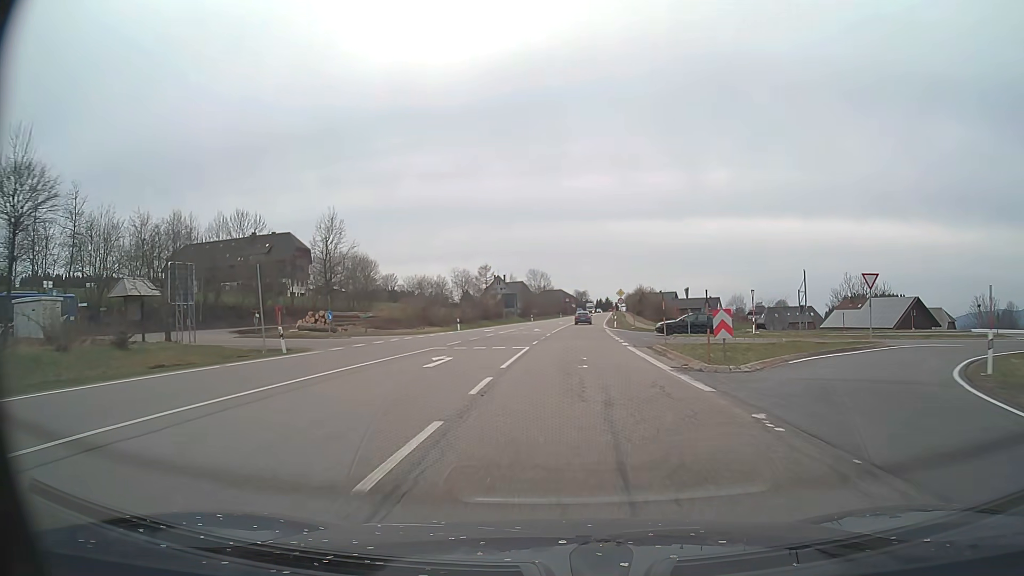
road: primary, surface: asphalt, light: Day
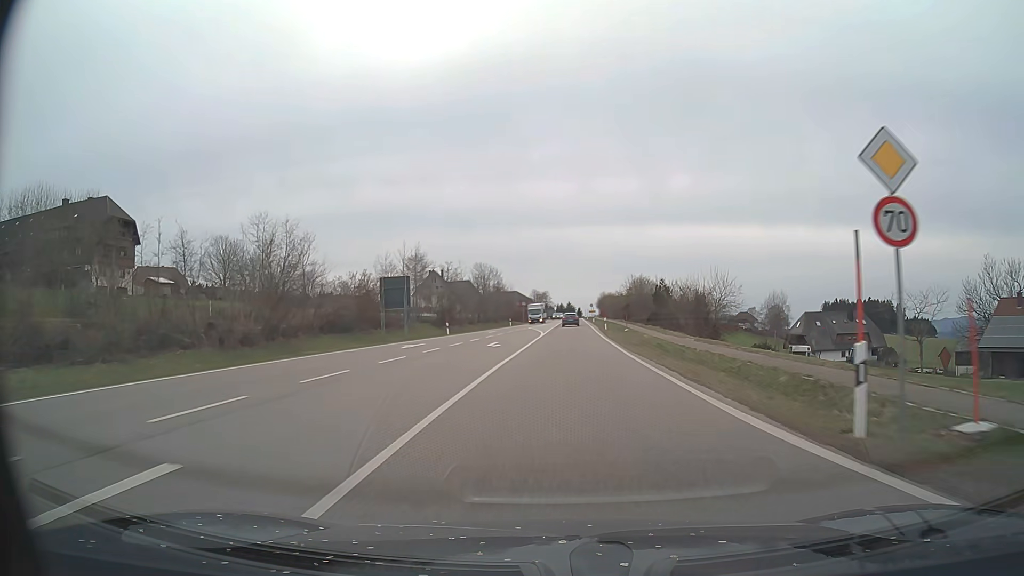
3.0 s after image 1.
(+1.5, +53.6) m; +3°
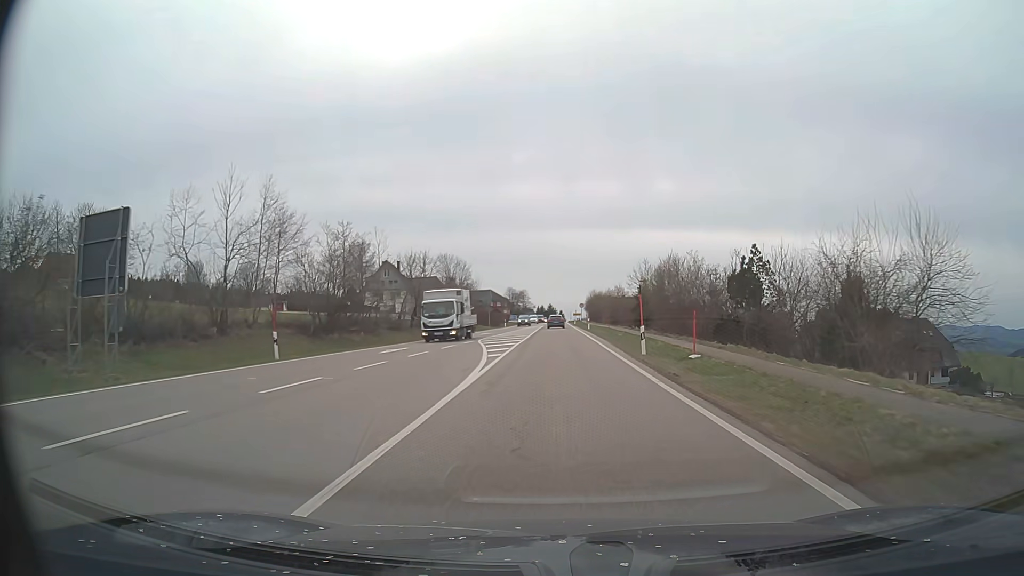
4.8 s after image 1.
(+0.6, +32.2) m; +2°
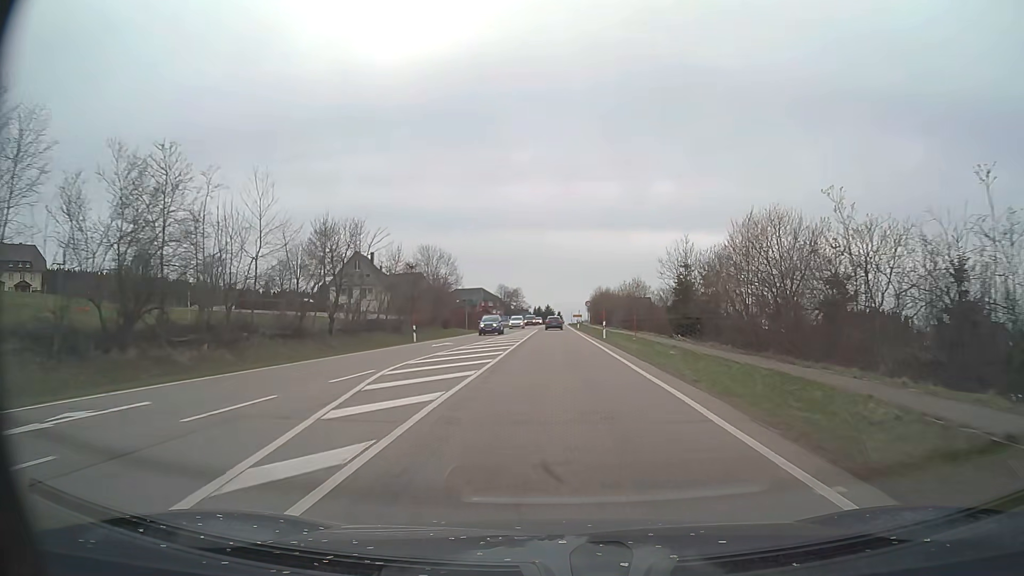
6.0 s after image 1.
(0.0, +21.4) m; 0°
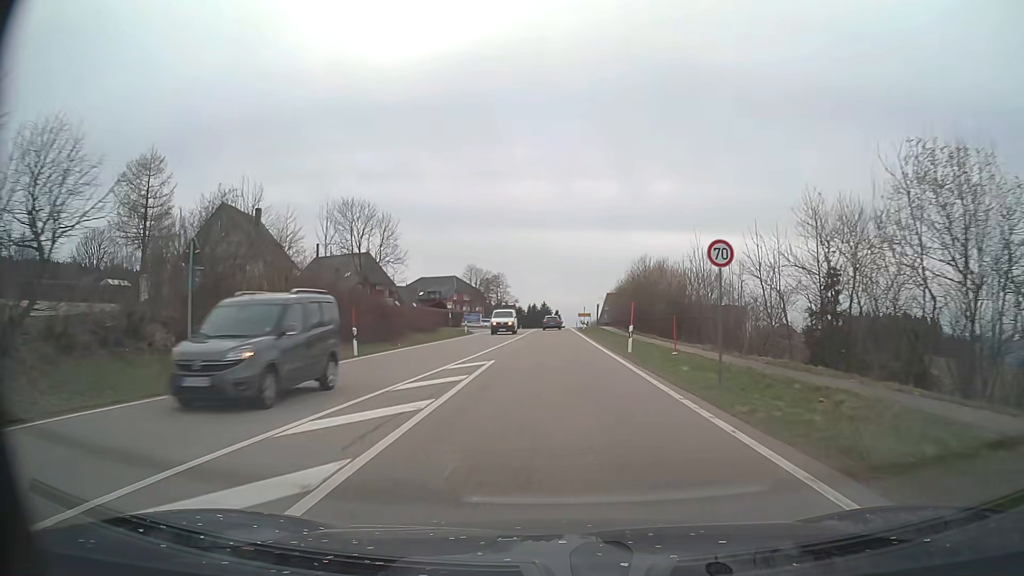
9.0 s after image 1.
(+0.2, +53.7) m; +1°
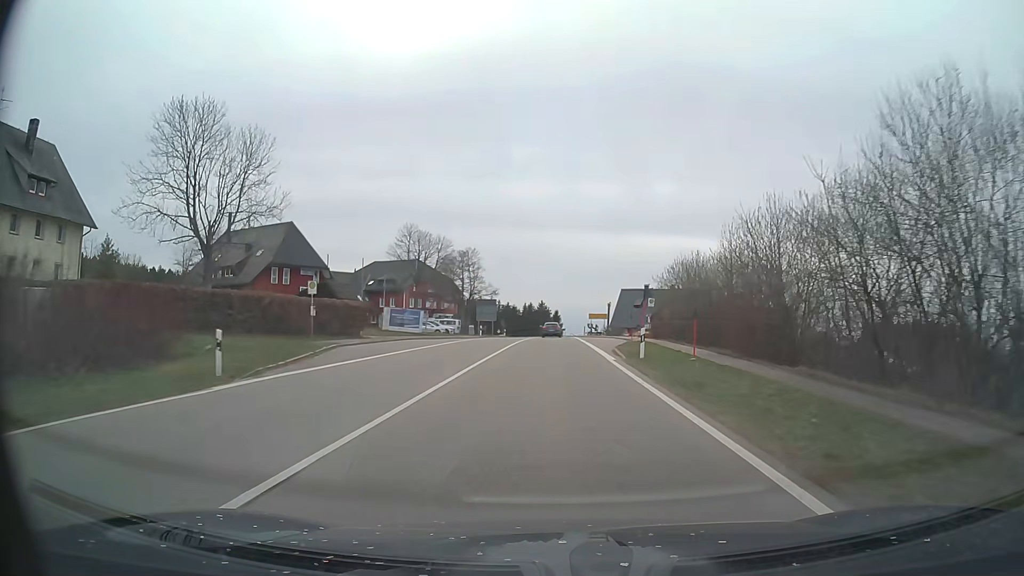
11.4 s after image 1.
(0.0, +42.9) m; 0°
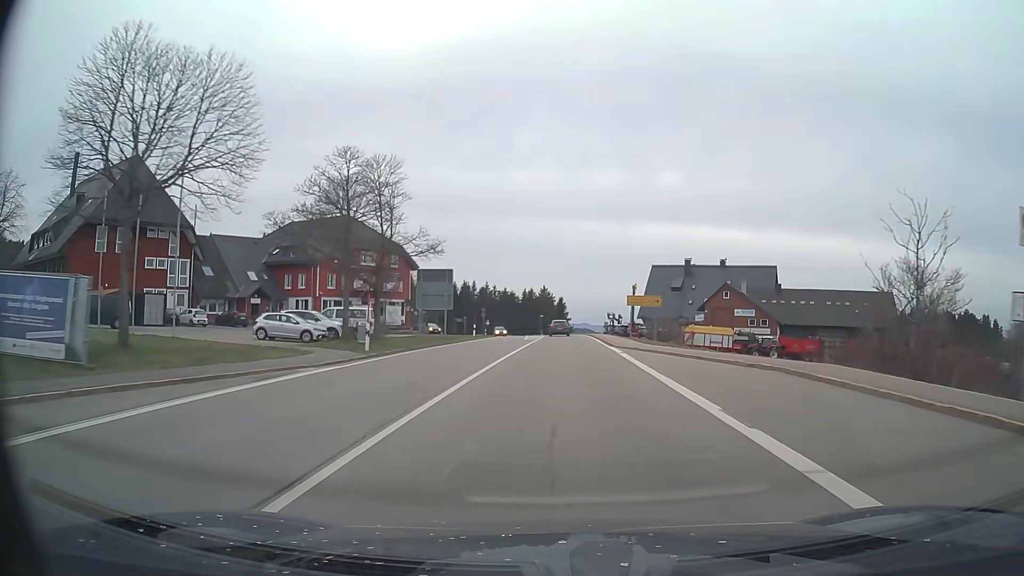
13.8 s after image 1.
(-0.1, +41.3) m; 0°
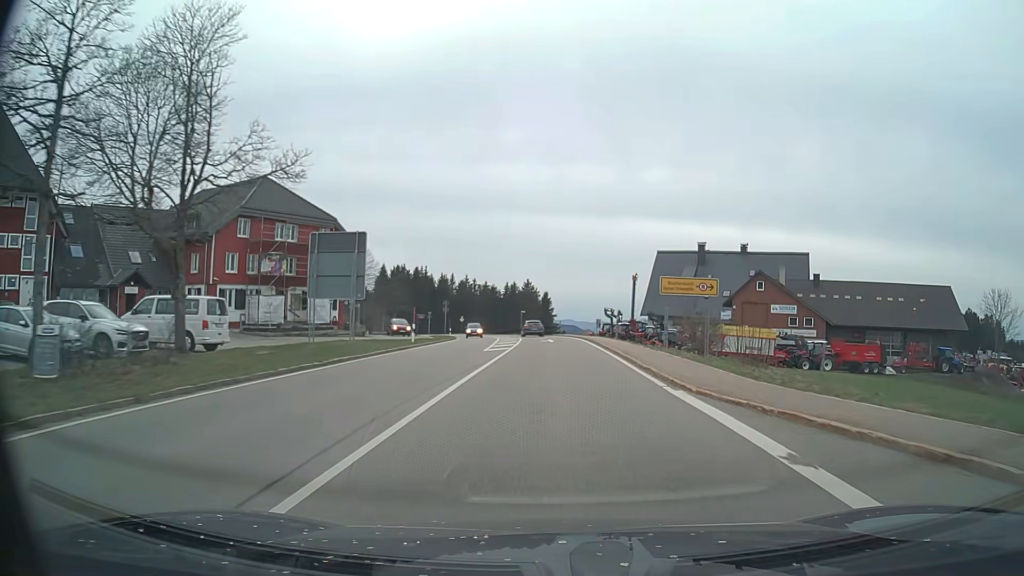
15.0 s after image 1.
(+0.2, +19.4) m; +1°
(0, +10) (0, +20) (0, +30) (0, +40) (-1, +50) (-2, +60) (-2, +70) (-2, +80) (-1, +90) (+3, +99) m
